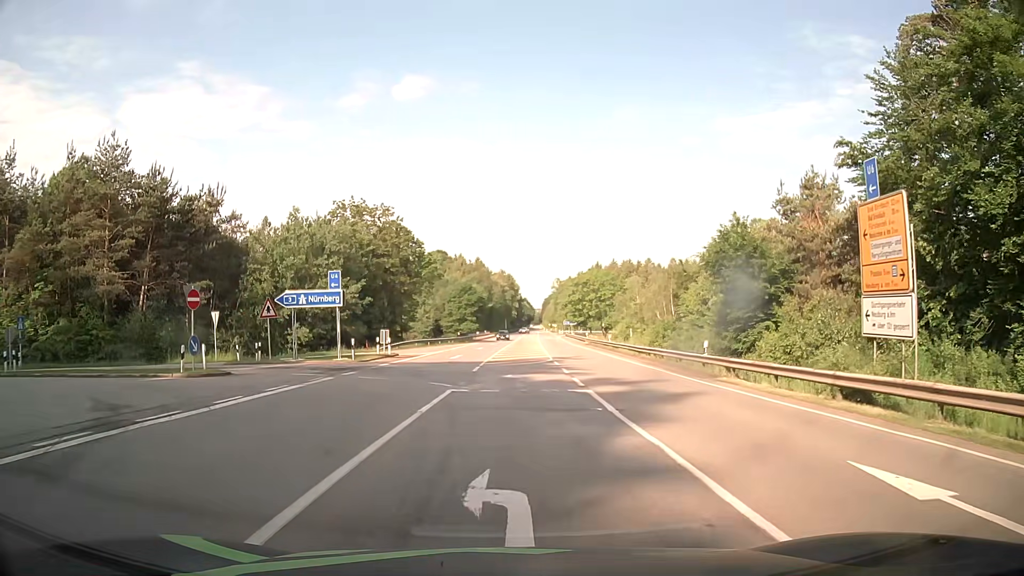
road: secondary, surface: asphalt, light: Day
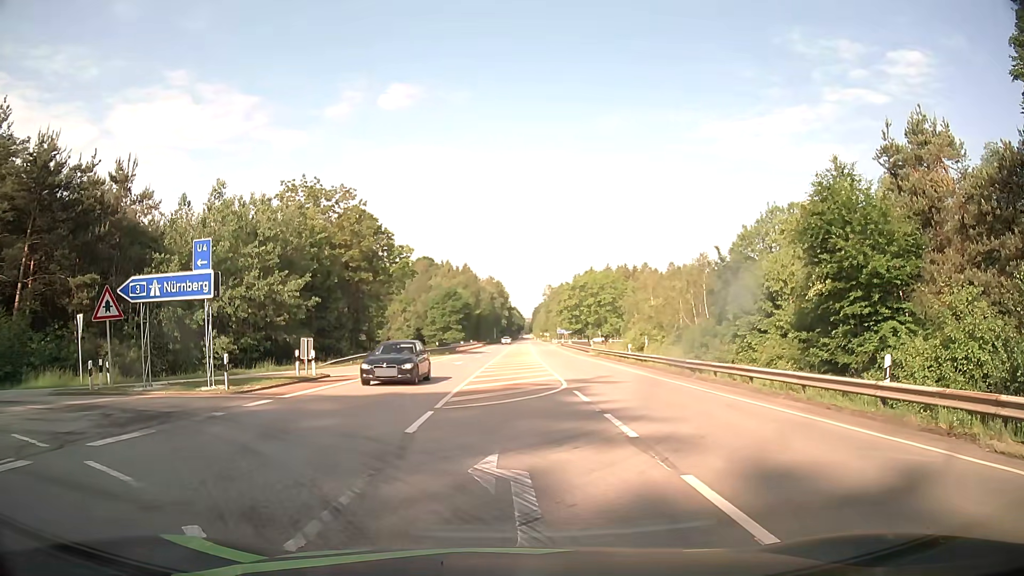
(+0.1, +13.0) m; +3°
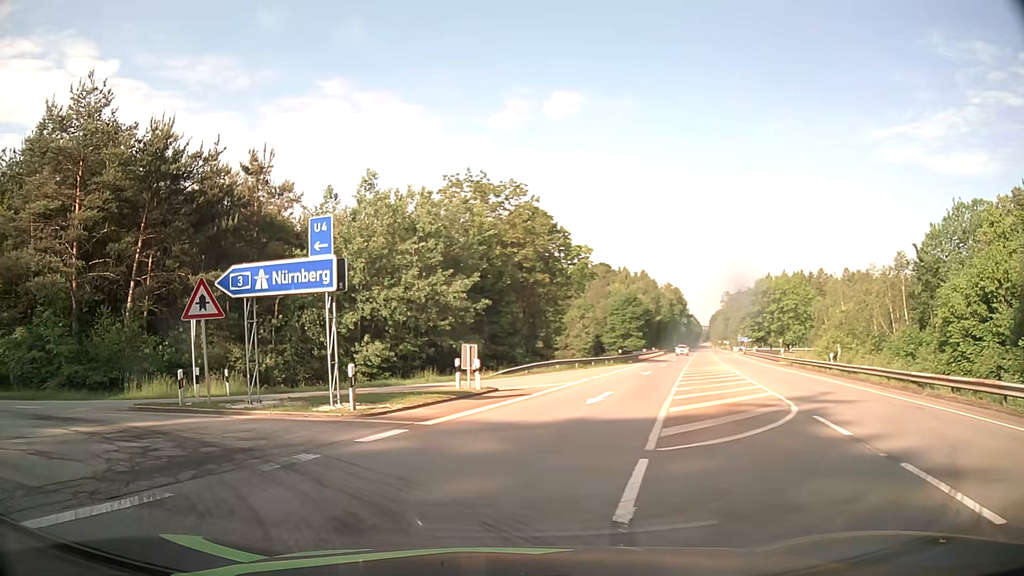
(-0.6, +5.1) m; -17°
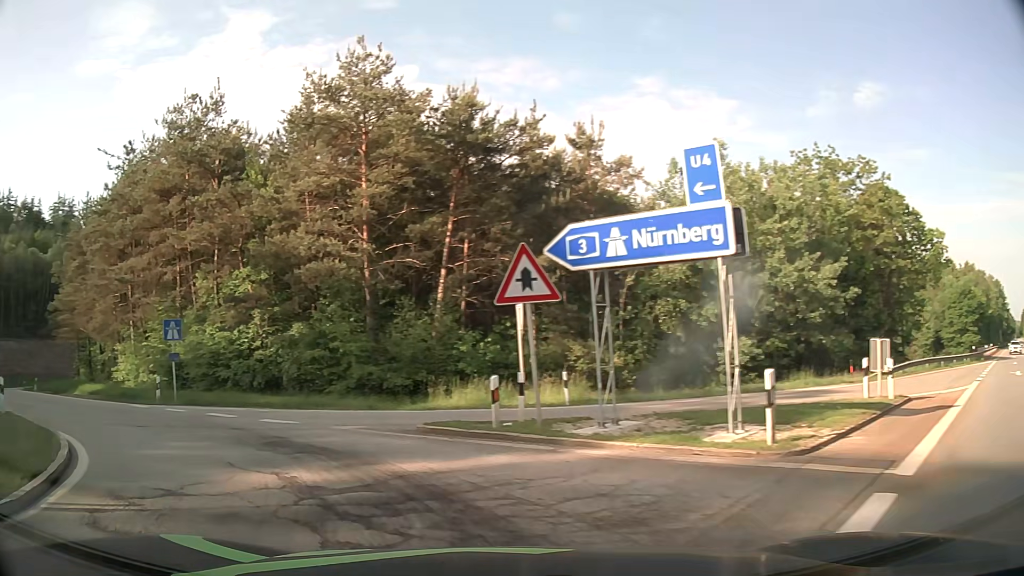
(-1.3, +5.5) m; -28°
